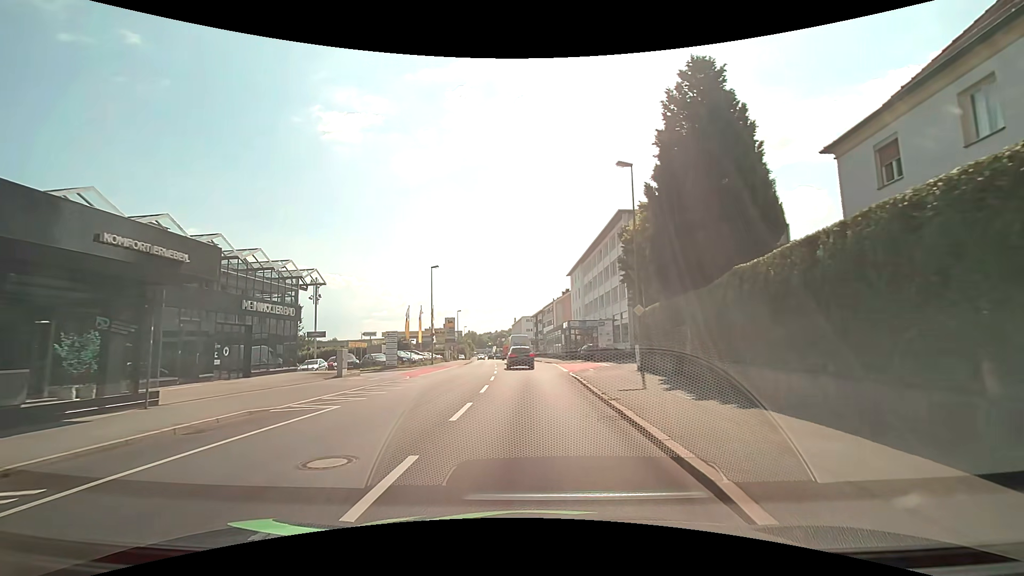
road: tertiary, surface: asphalt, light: Day
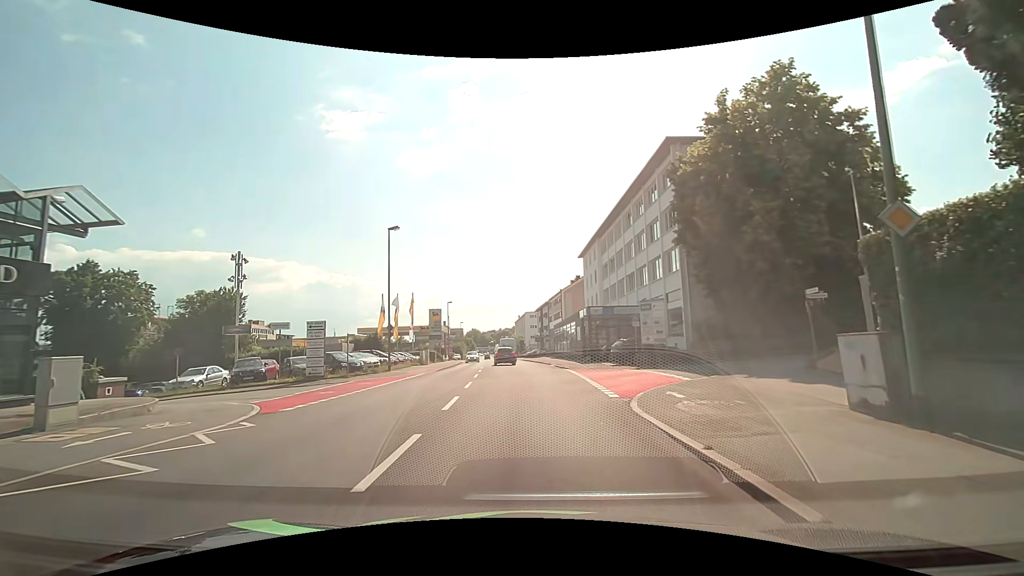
(+0.1, +16.4) m; 0°
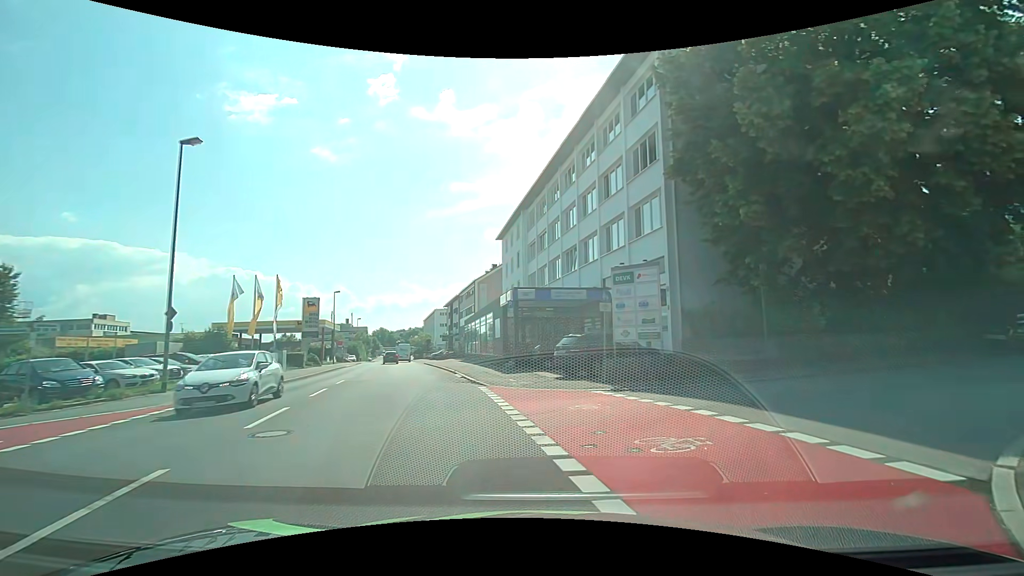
(+0.3, +13.3) m; +11°
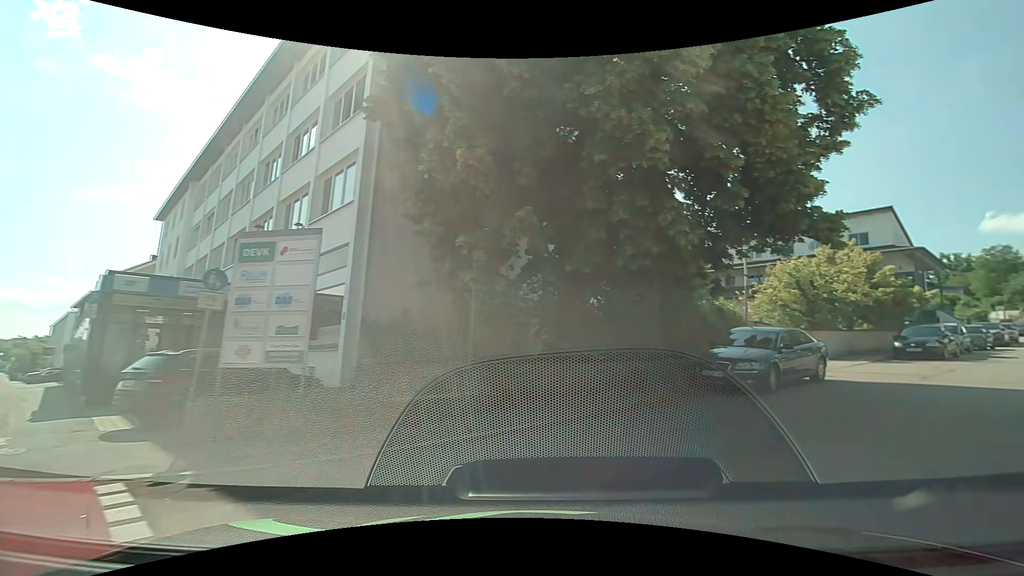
(+1.7, +6.7) m; +33°
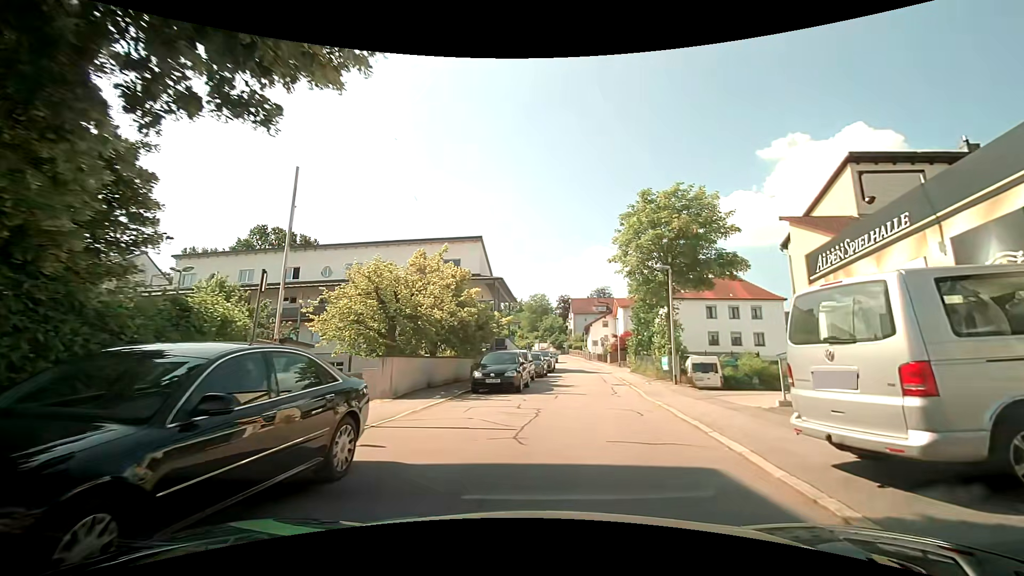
(+3.9, +8.7) m; +41°
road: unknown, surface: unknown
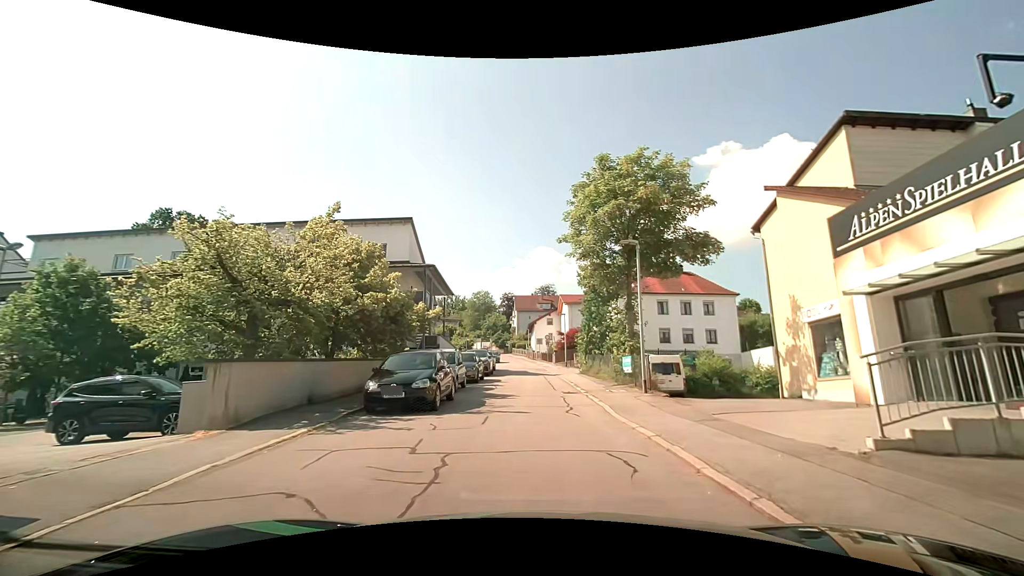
(+0.3, +5.4) m; +6°
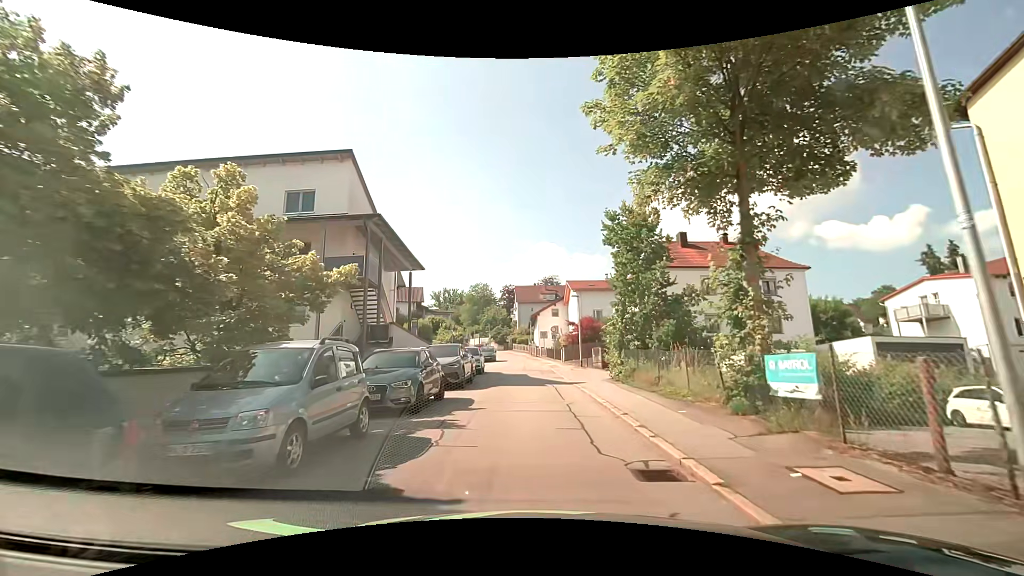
(0.0, +12.4) m; 0°
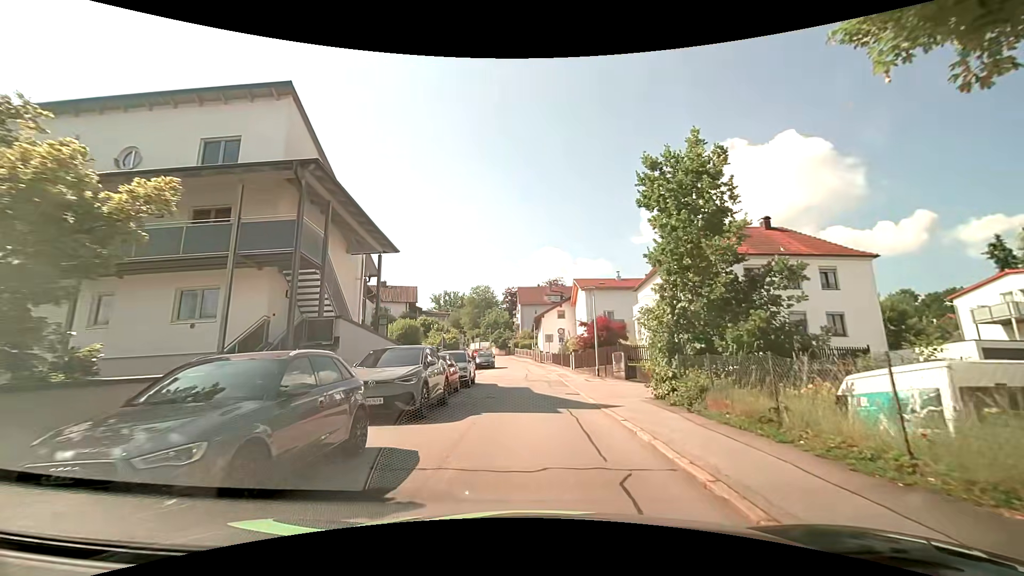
(0.0, +6.9) m; +1°
